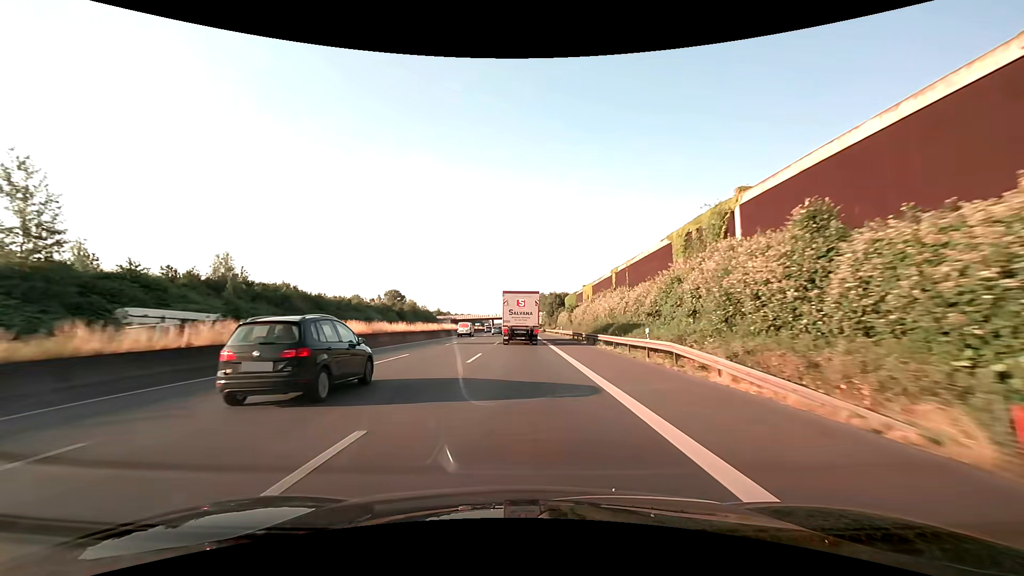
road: motorway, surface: asphalt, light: Day
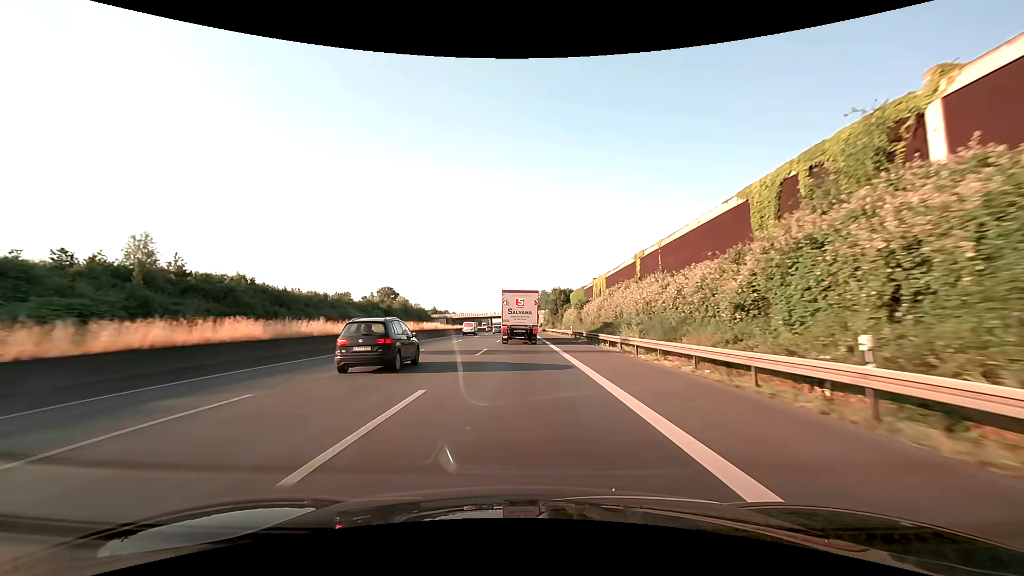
(0.0, +14.2) m; 0°
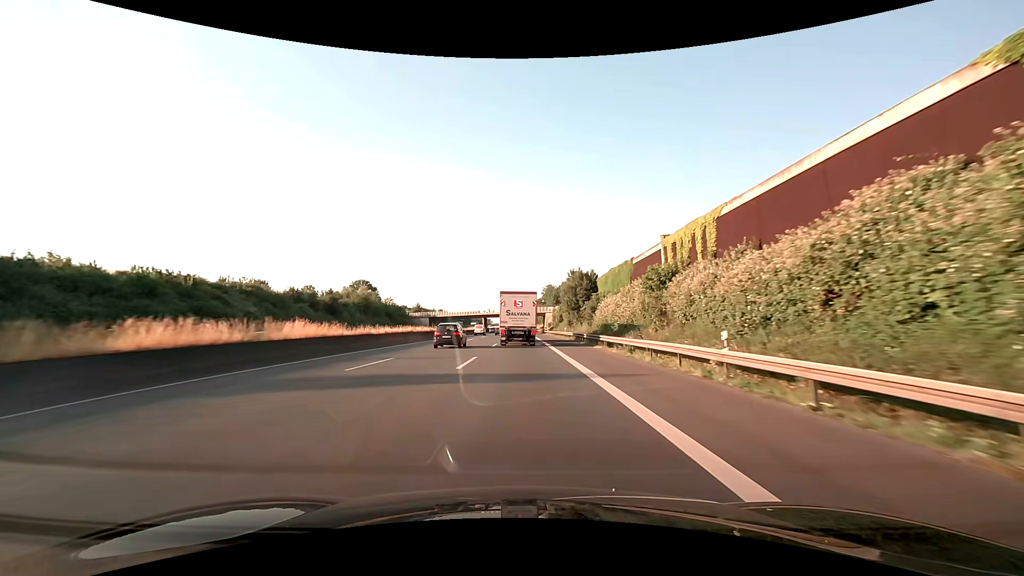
(-0.1, +42.6) m; 0°
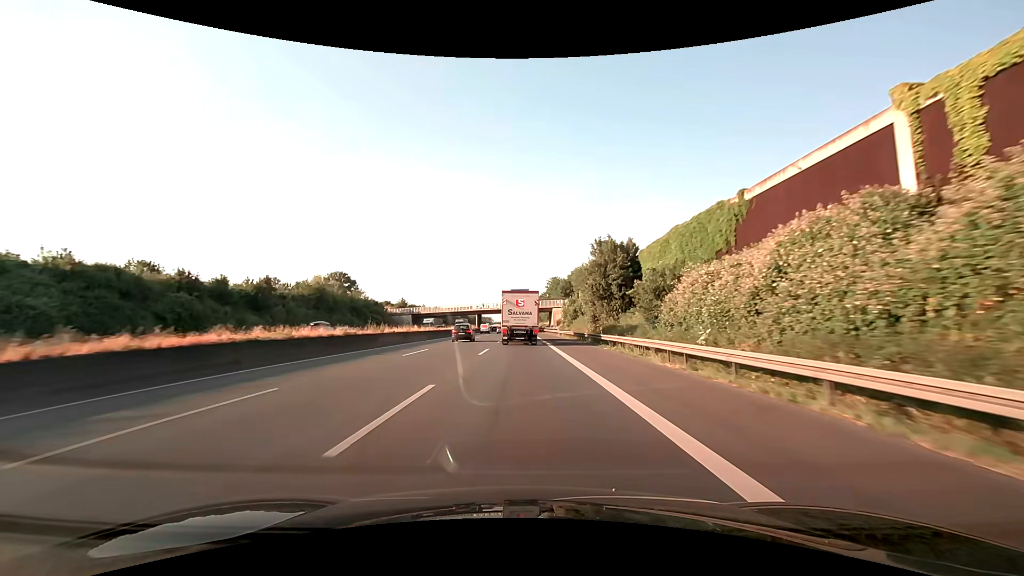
(0.0, +28.5) m; 0°
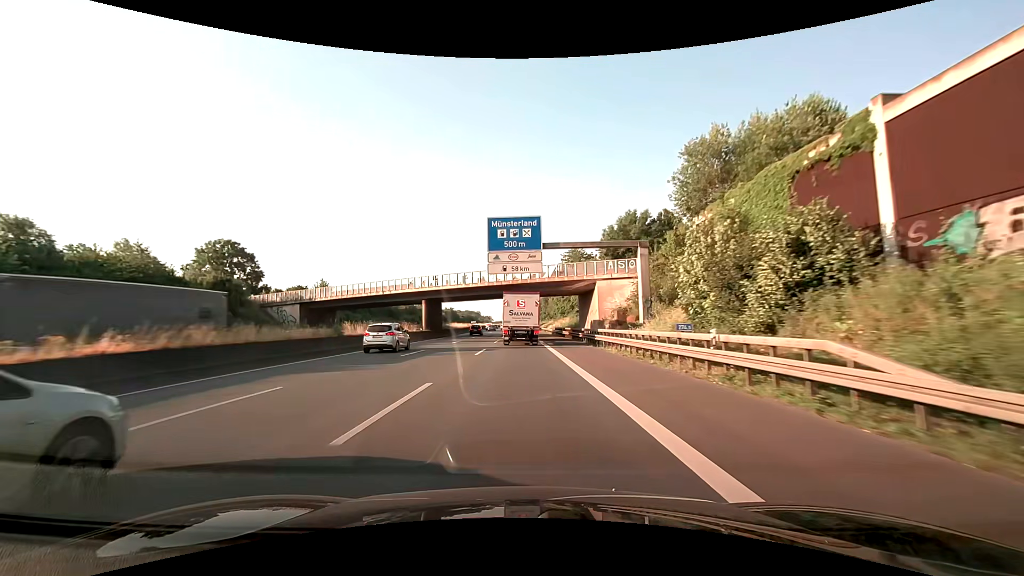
(-0.2, +71.6) m; 0°
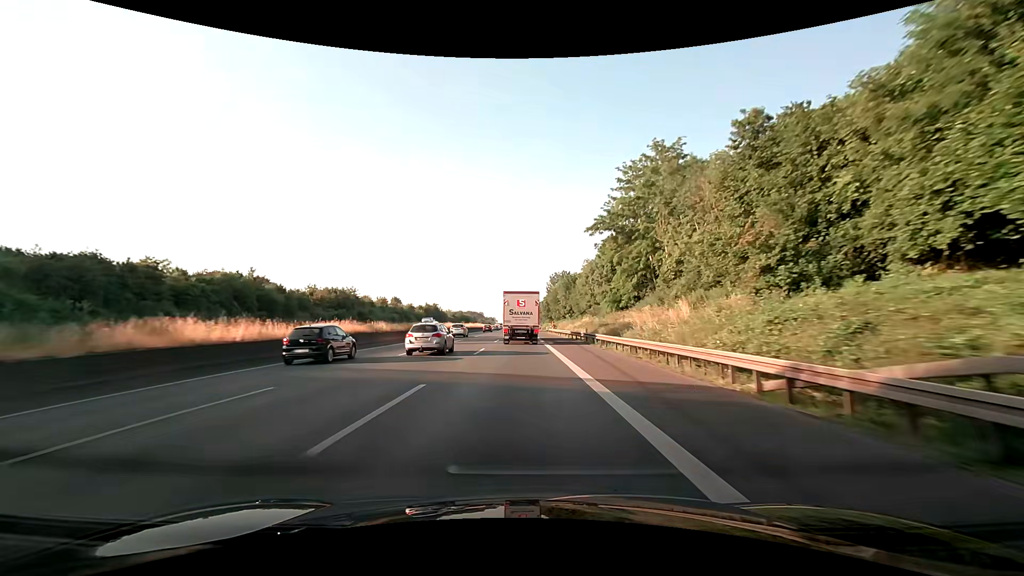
(-0.3, +72.3) m; 0°
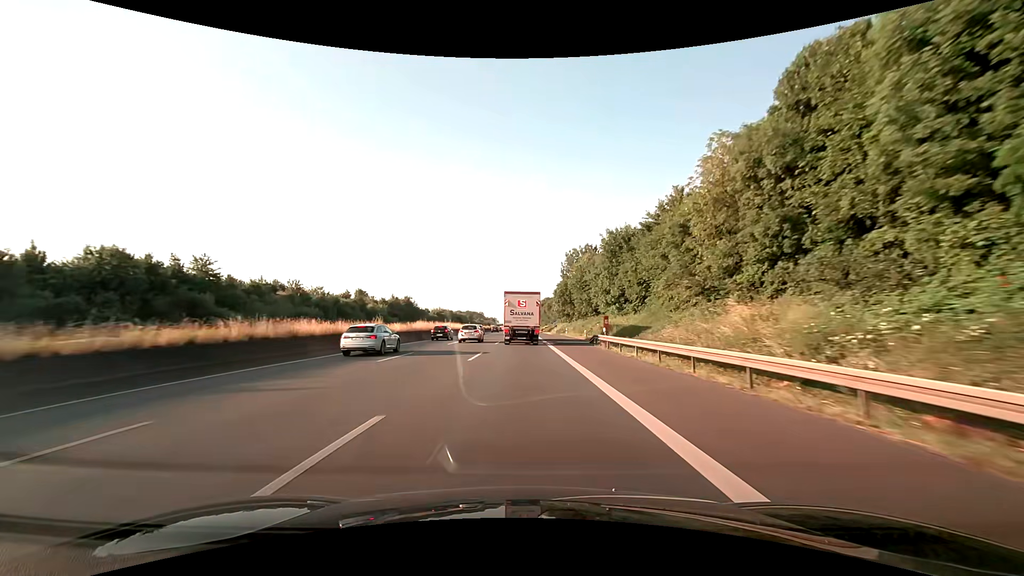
(-0.8, +58.1) m; -1°
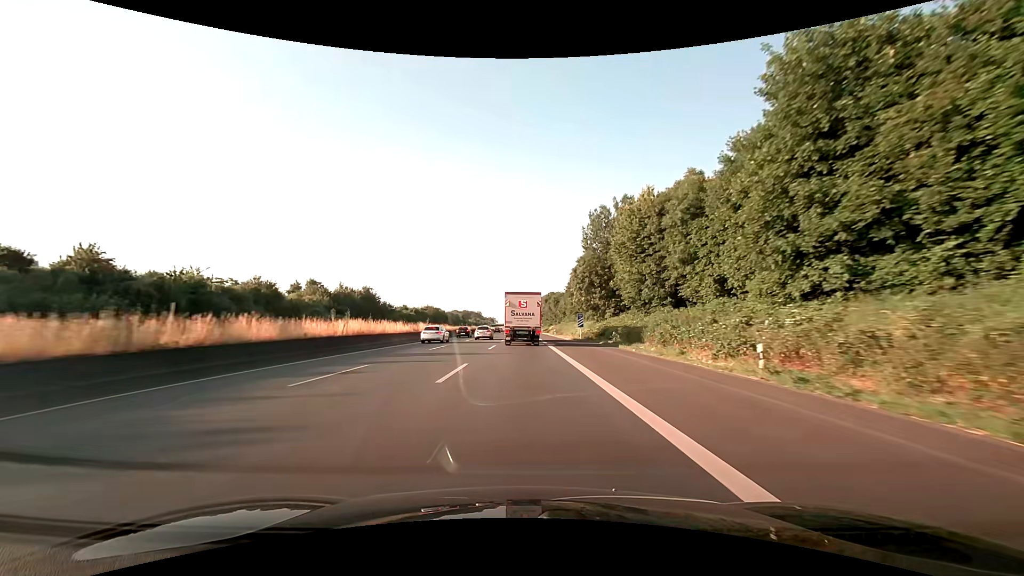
(-0.1, +43.6) m; 0°
(0, +10) (0, +20) (0, +30) (0, +40) (0, +50) (0, +60) (0, +70) (0, +80) (0, +90) (0, +100) m
